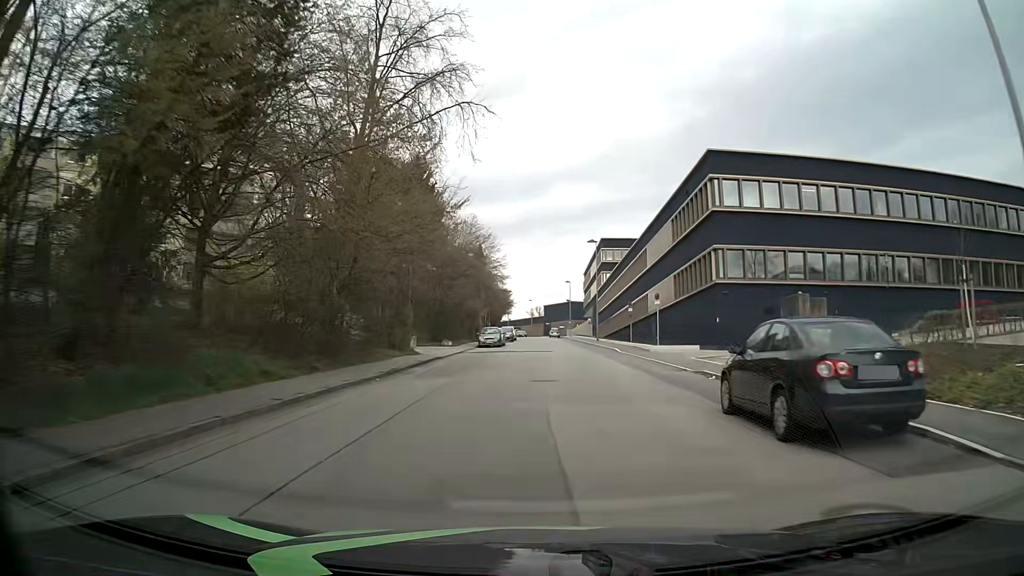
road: residential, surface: asphalt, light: Day
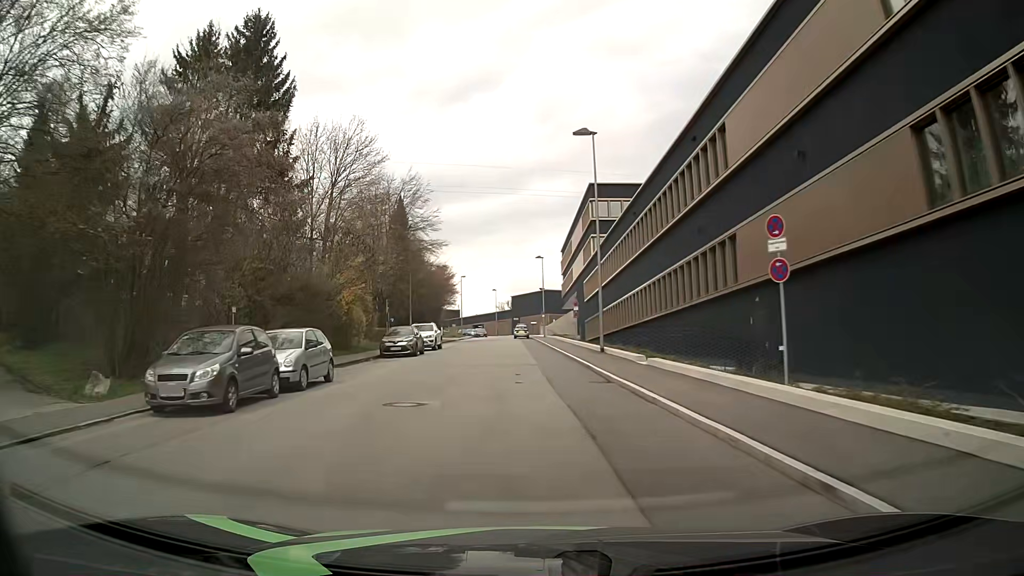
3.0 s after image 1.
(+2.5, +37.9) m; +2°
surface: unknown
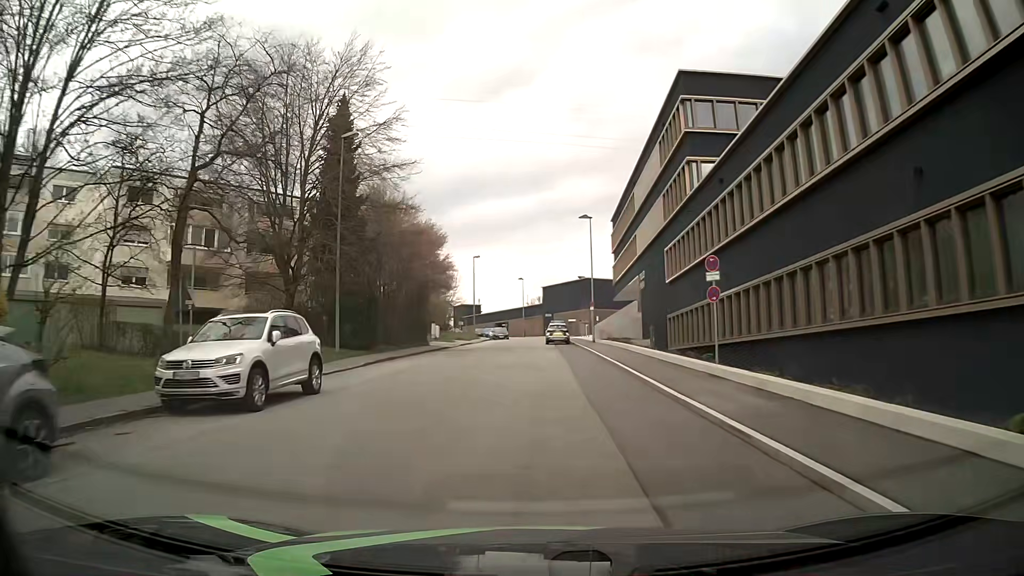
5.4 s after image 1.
(-0.7, +30.5) m; -2°
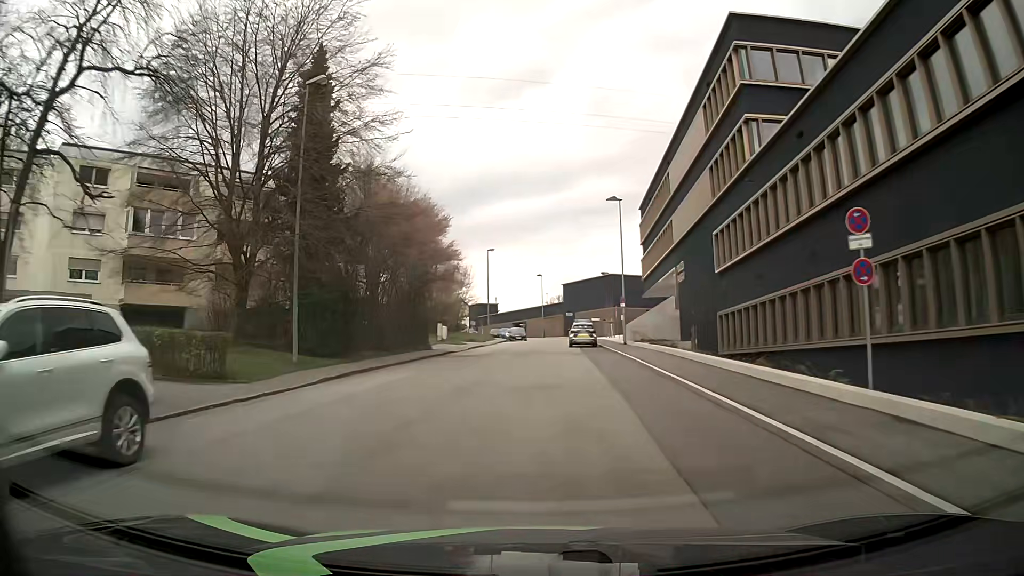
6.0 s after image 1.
(-0.1, +7.6) m; -1°
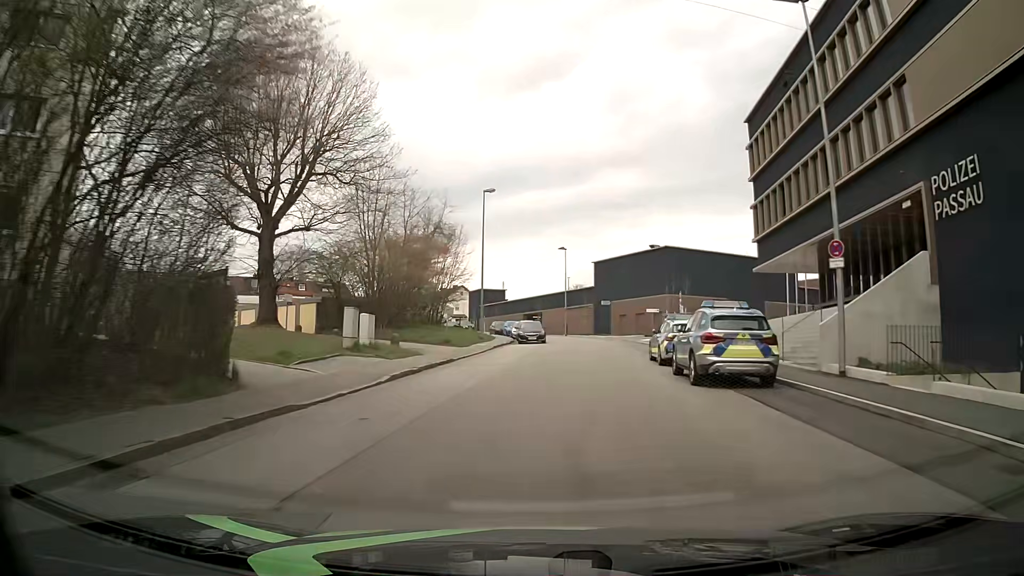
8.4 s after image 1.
(-1.2, +30.4) m; -1°
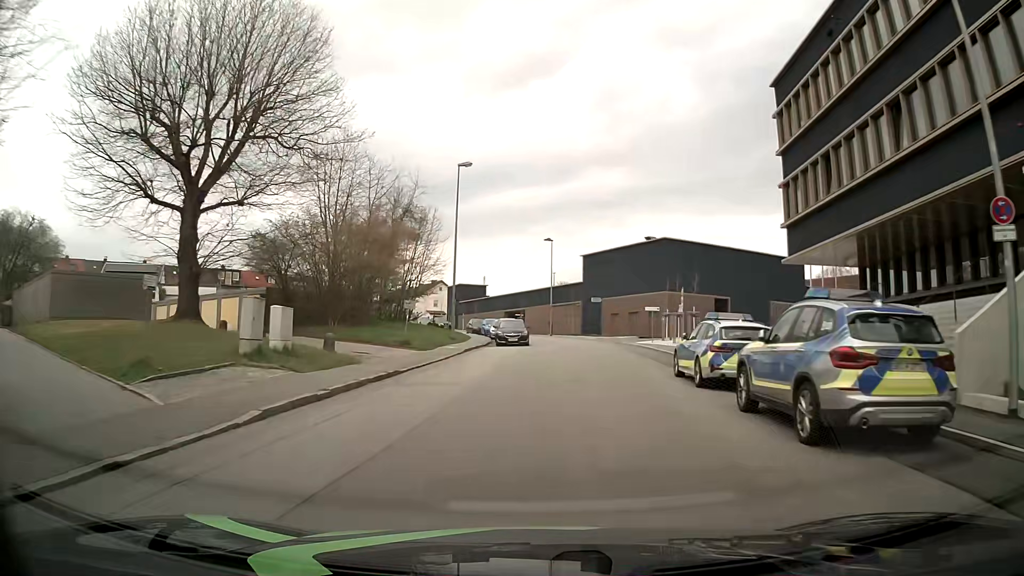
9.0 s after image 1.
(+0.1, +6.9) m; +1°
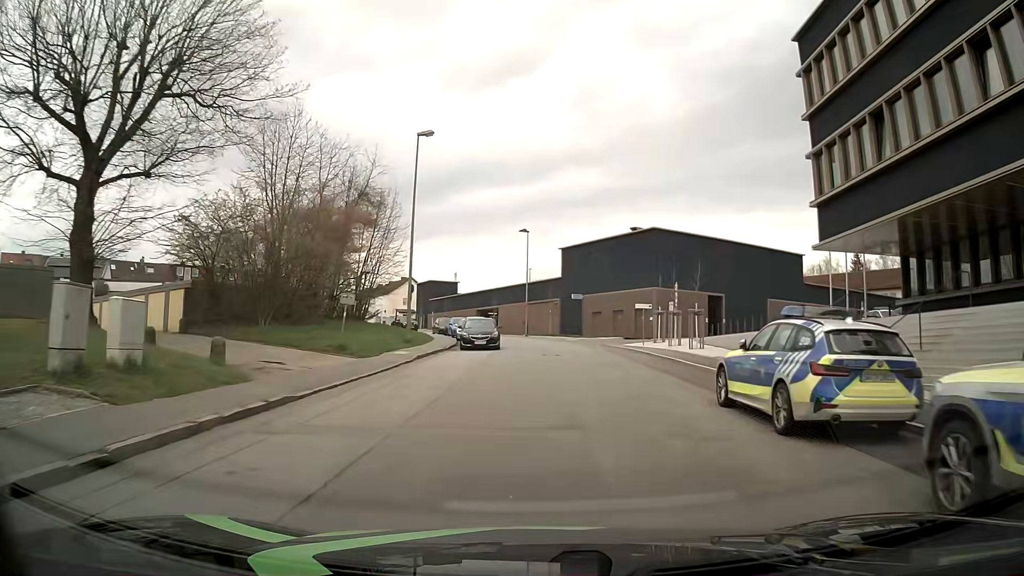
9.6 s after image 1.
(+0.1, +6.2) m; +2°
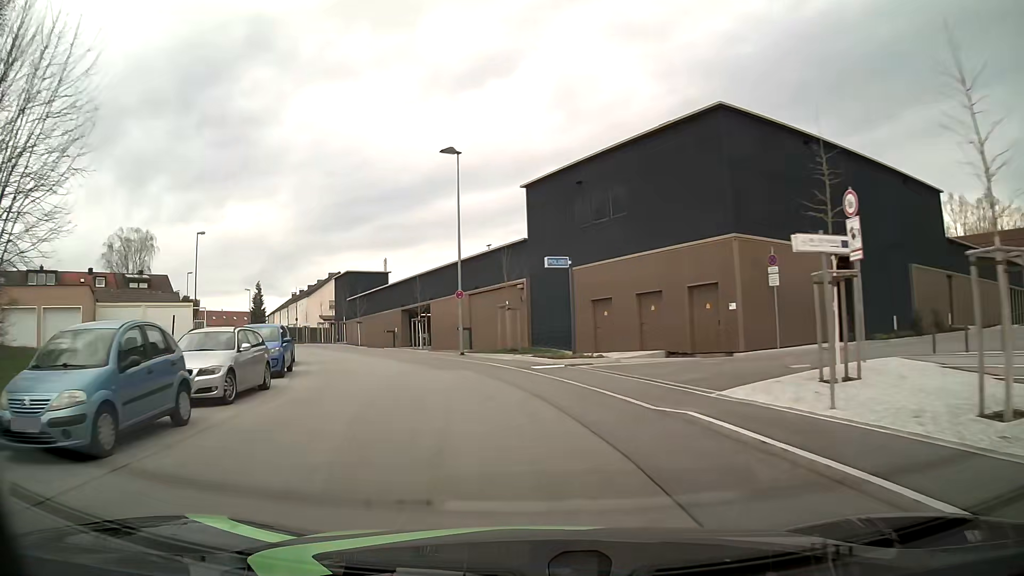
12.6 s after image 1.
(+2.5, +31.6) m; +2°
(-1, +10) (-3, +20) (-6, +29) (-10, +38) (-15, +47) (-20, +55) (-26, +64) (-31, +72) (-37, +81) (-42, +89) m
